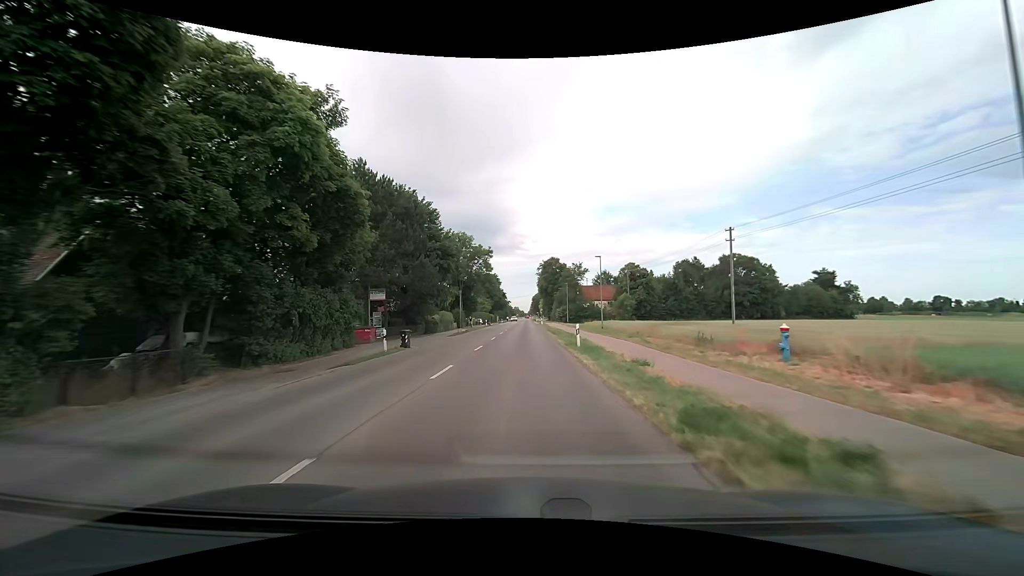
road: tertiary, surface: asphalt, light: Day
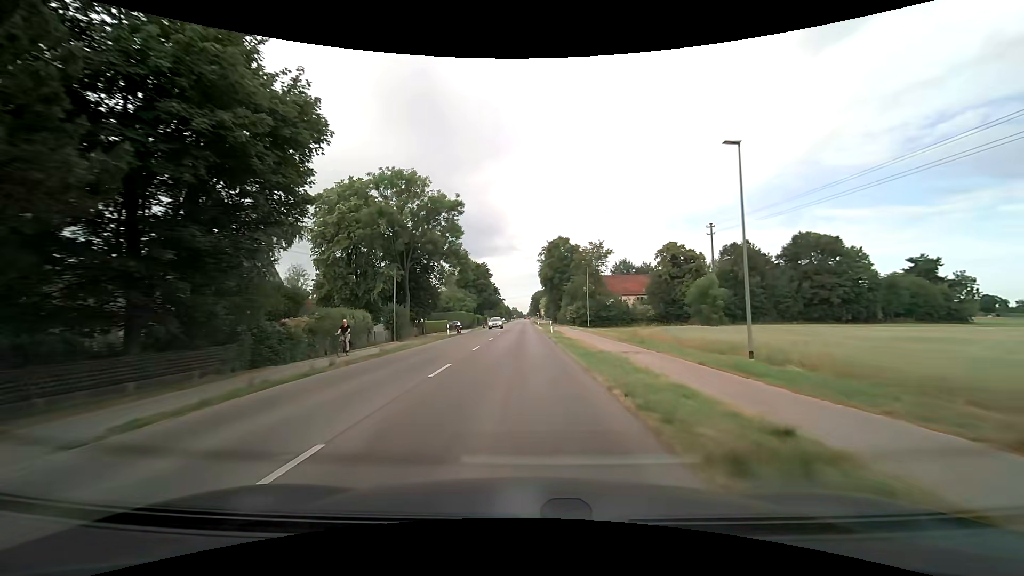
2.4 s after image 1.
(-0.1, +35.5) m; 0°
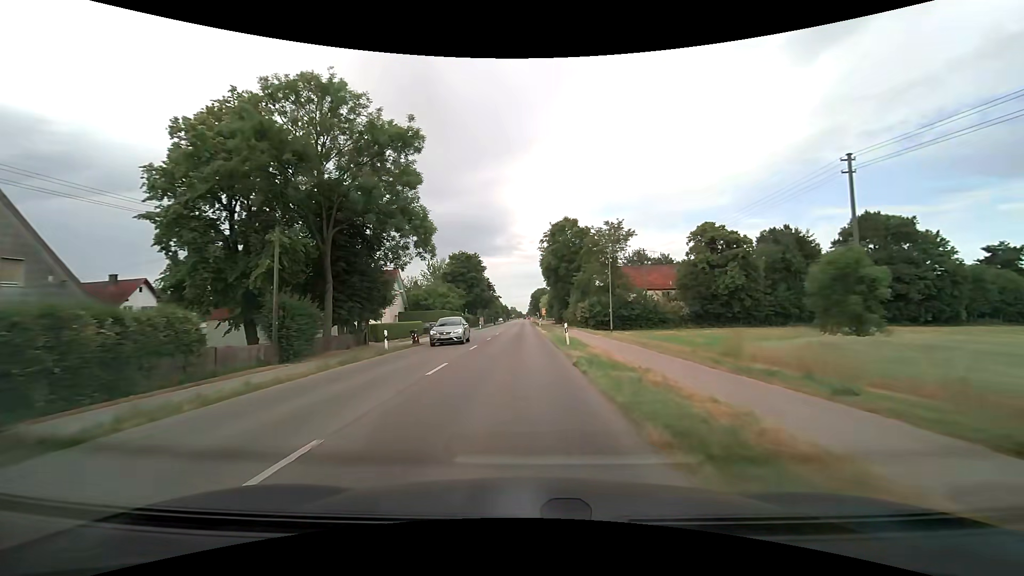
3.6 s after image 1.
(+0.1, +17.8) m; 0°
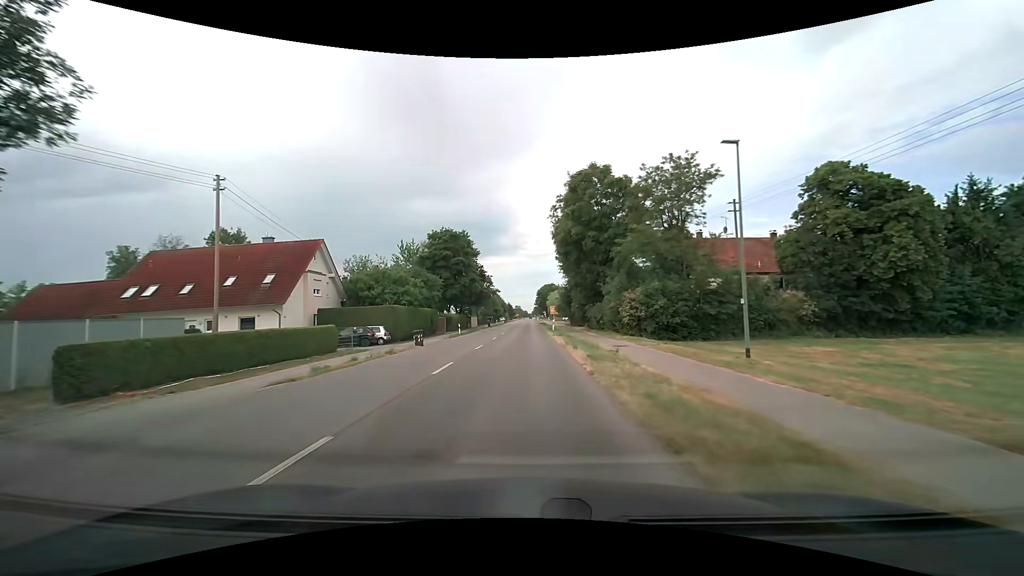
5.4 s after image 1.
(0.0, +26.8) m; -1°
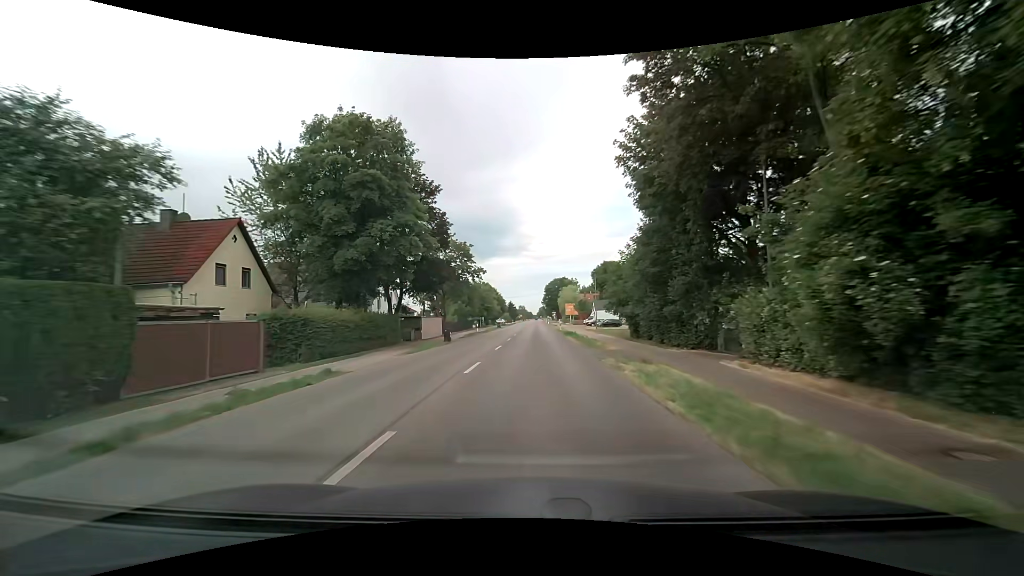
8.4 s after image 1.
(-0.3, +45.0) m; 0°
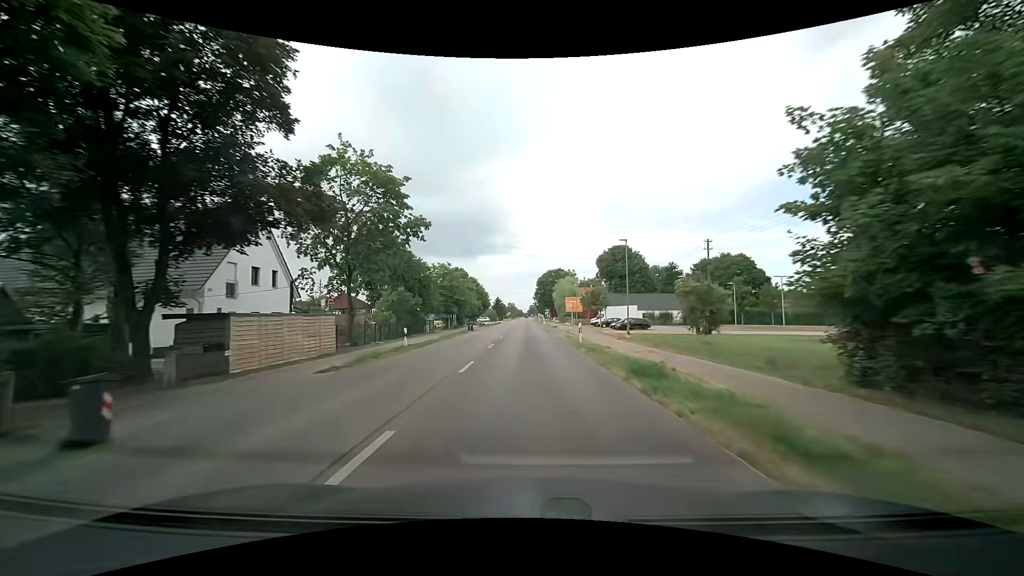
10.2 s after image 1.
(0.0, +27.1) m; +1°
(0, +10) (0, +20) (0, +30) (+1, +40) (+1, +50) (+1, +60) (+1, +70) (+1, +80) (+1, +90) (+1, +100) m
